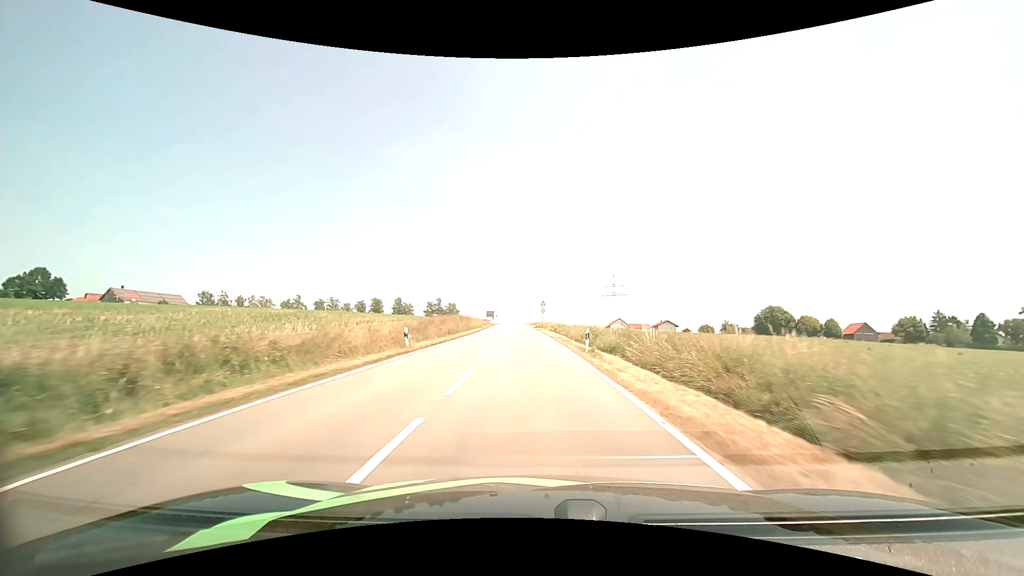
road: tertiary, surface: asphalt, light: Day
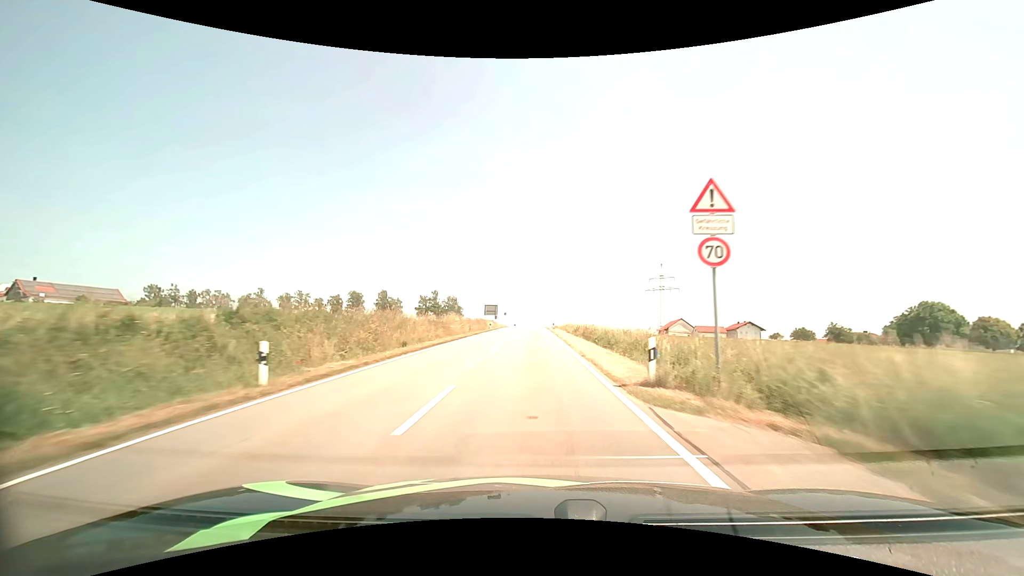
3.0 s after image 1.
(-2.0, +65.4) m; -3°
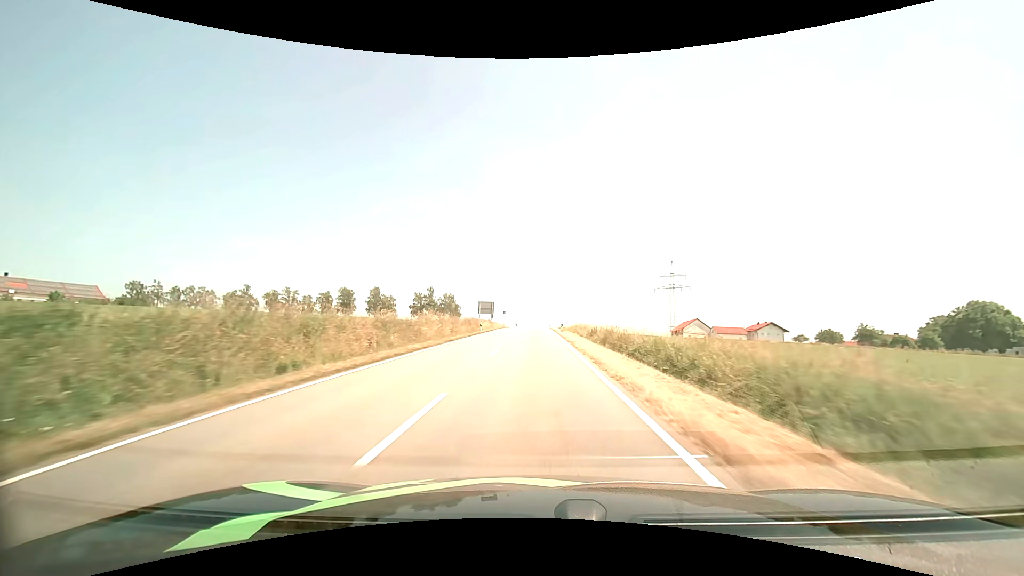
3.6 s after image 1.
(0.0, +13.6) m; 0°
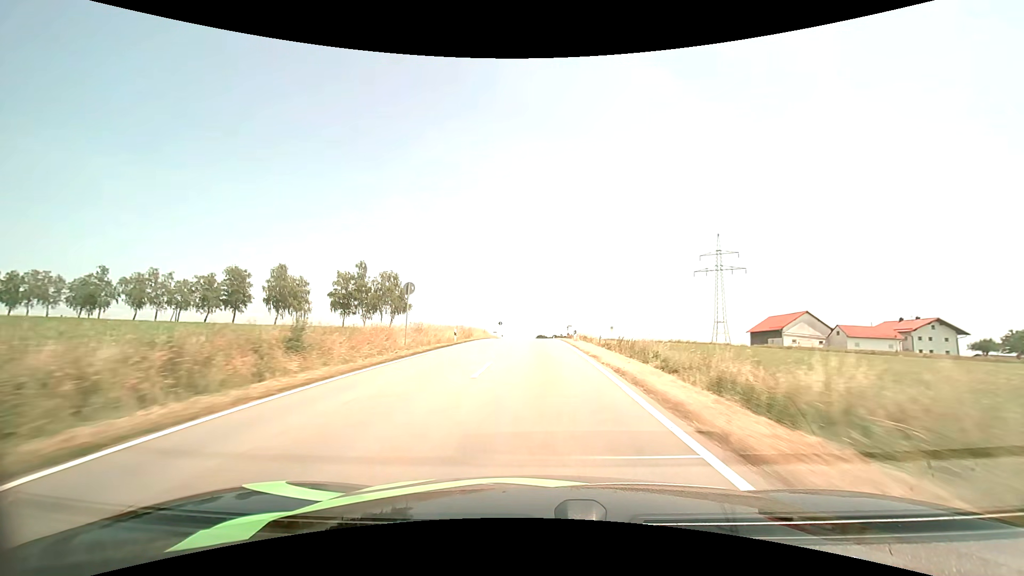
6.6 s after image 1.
(-0.2, +67.7) m; 0°
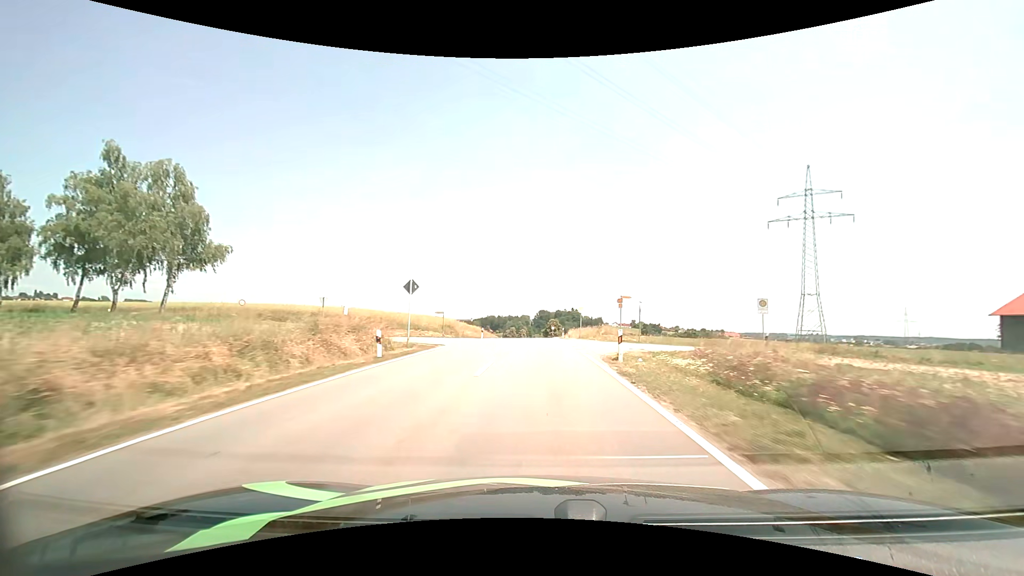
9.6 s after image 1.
(-0.1, +61.5) m; 0°
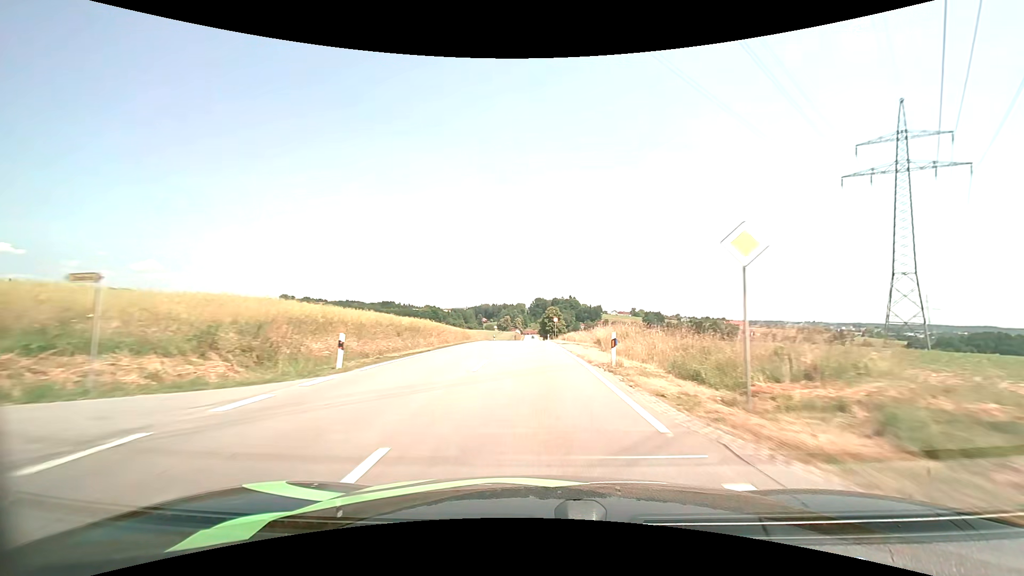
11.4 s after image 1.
(+0.2, +35.0) m; +1°
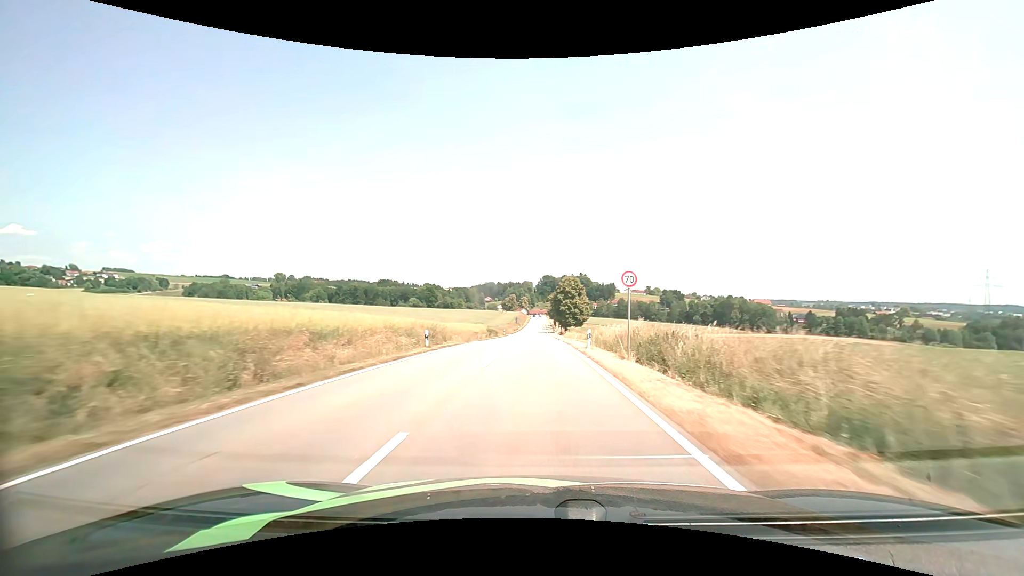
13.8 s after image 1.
(-0.6, +48.3) m; -1°
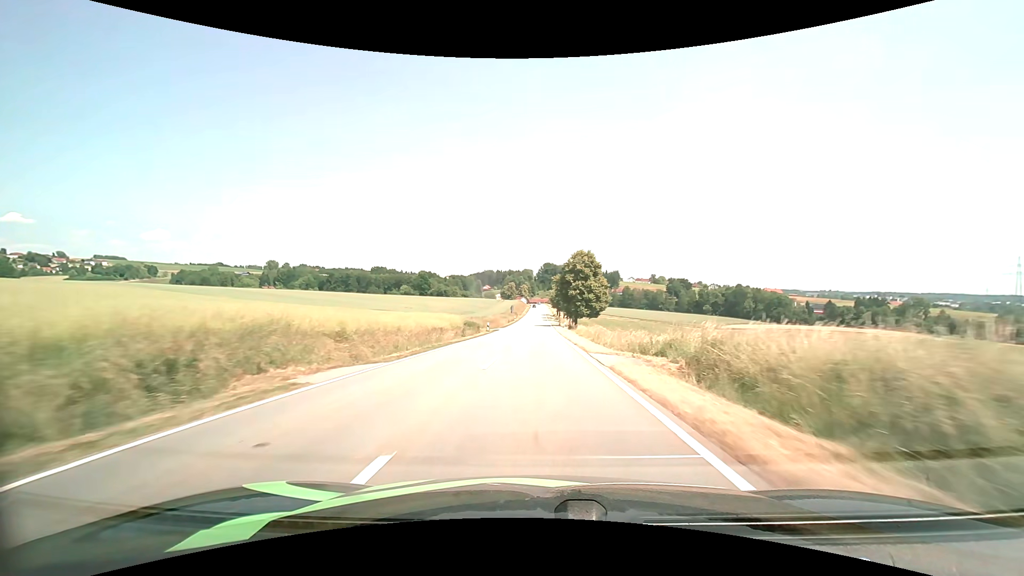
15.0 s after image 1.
(-0.1, +25.1) m; 0°
(0, +10) (0, +20) (0, +30) (0, +40) (0, +50) (0, +60) (0, +70) (0, +80) (+1, +90) (+1, +100) m
